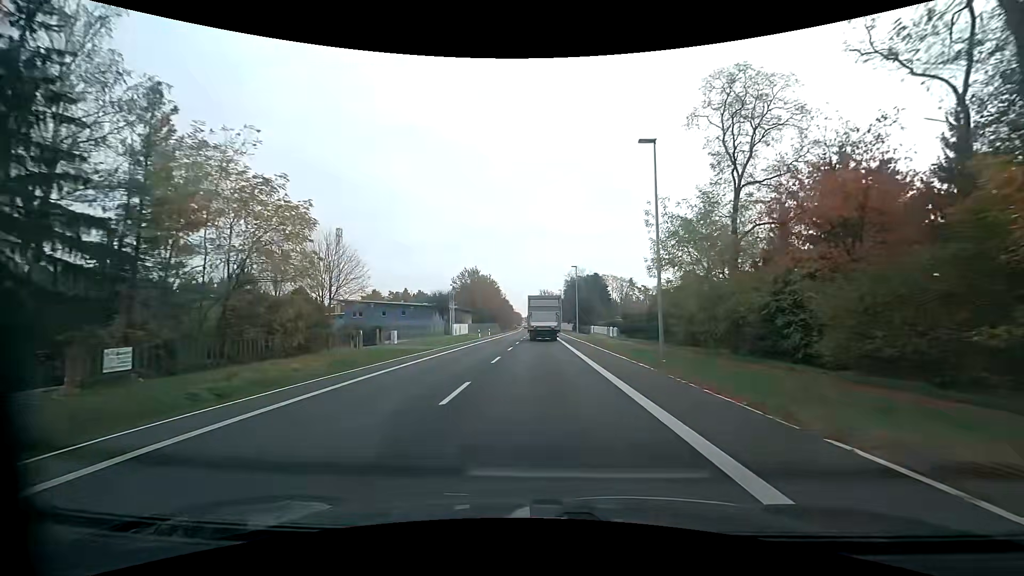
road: primary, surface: asphalt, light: Day
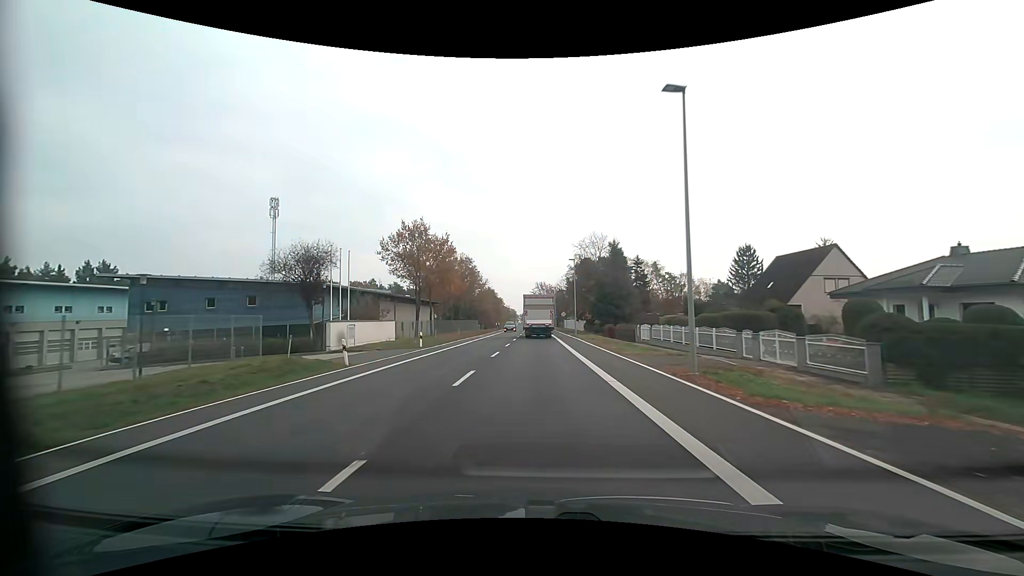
(+0.8, +43.1) m; +1°
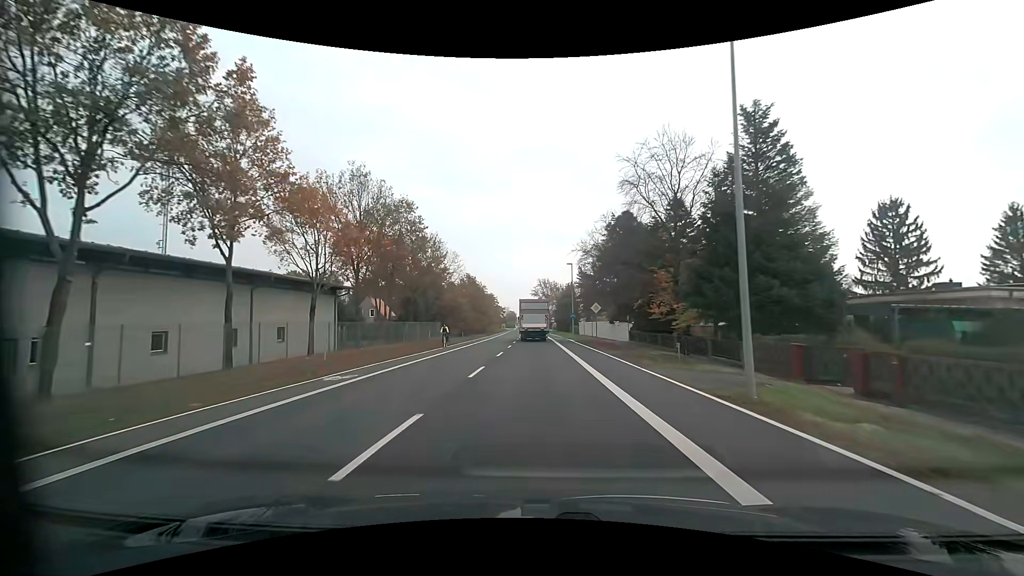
(-0.2, +42.7) m; -1°
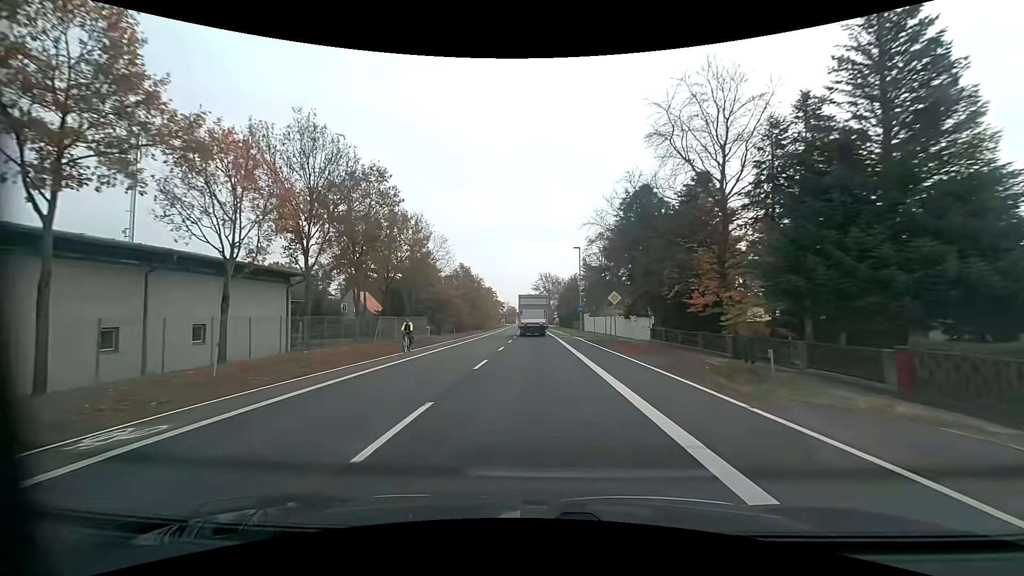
(0.0, +8.5) m; 0°
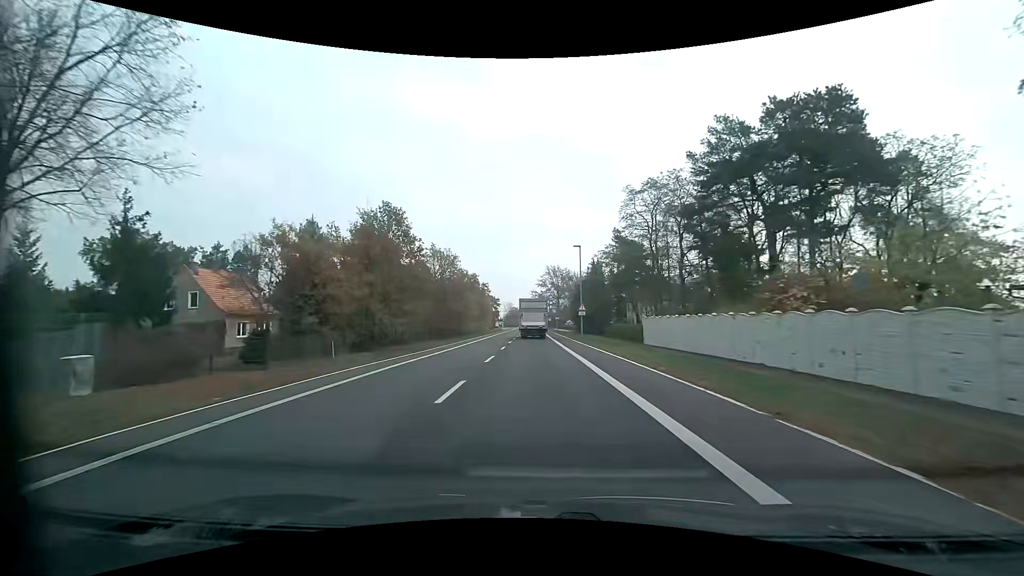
(-0.2, +41.9) m; -1°
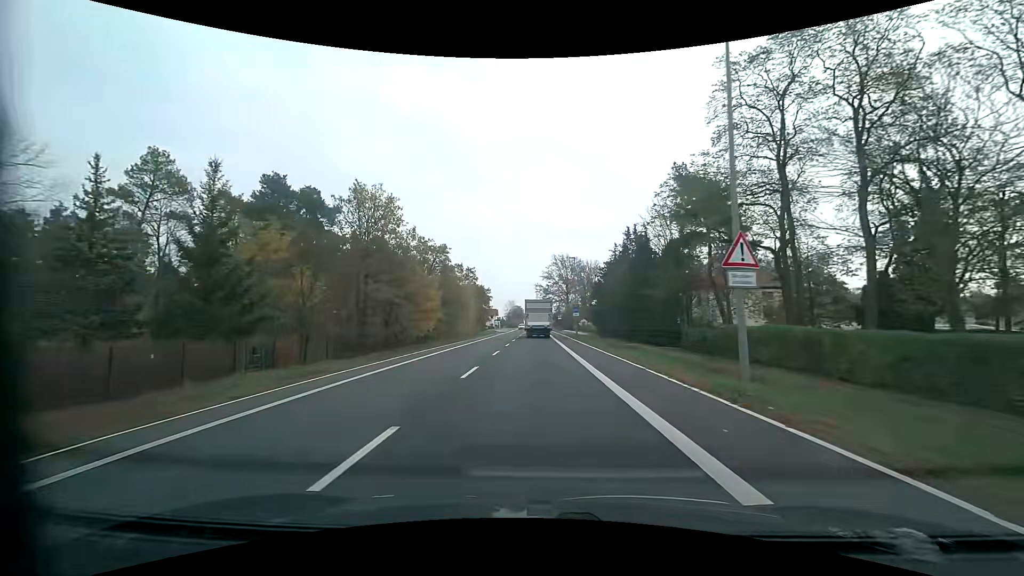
(-0.1, +32.5) m; 0°
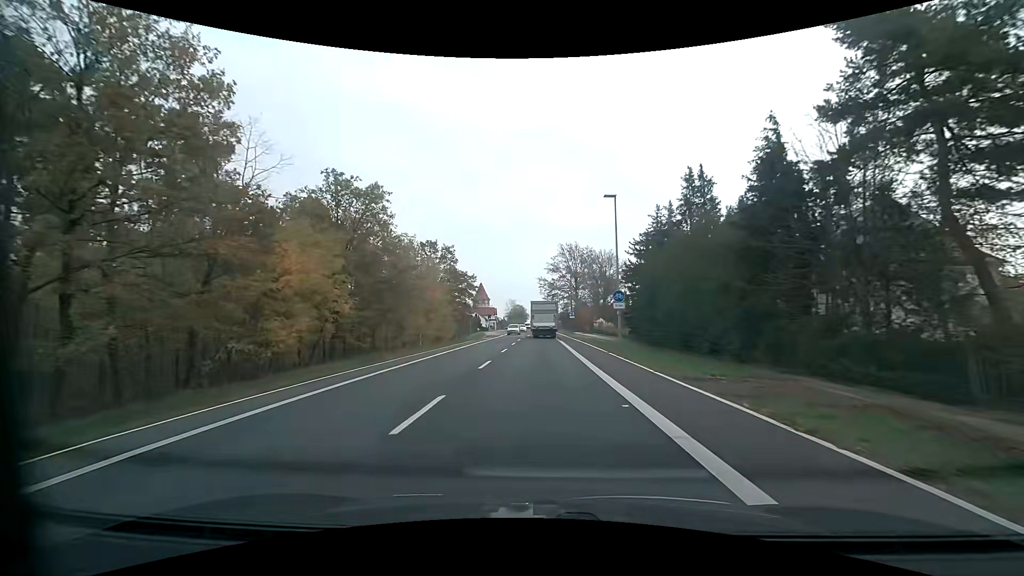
(-0.1, +24.5) m; -1°
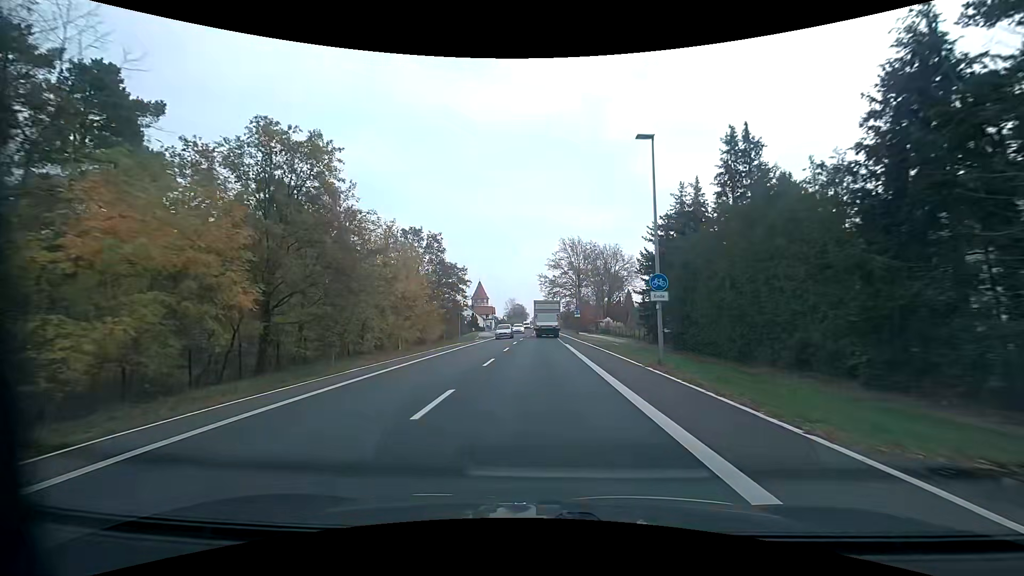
(0.0, +8.3) m; 0°
(0, +10) (0, +20) (0, +30) (0, +40) (0, +50) (+1, +60) (+1, +70) (+1, +80) (+1, +90) (+1, +100) m
